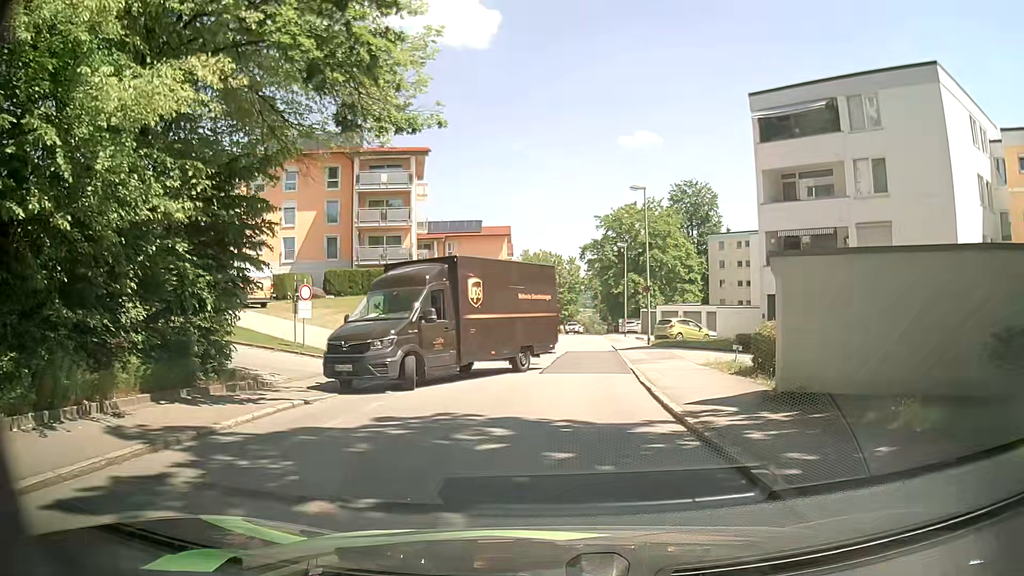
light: Day
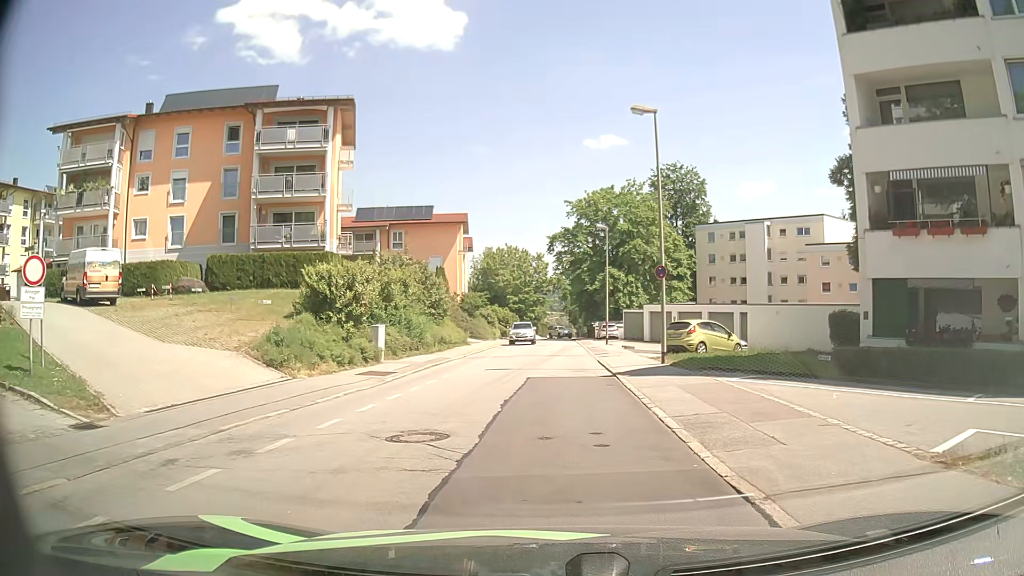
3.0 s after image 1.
(+0.4, +13.4) m; +2°
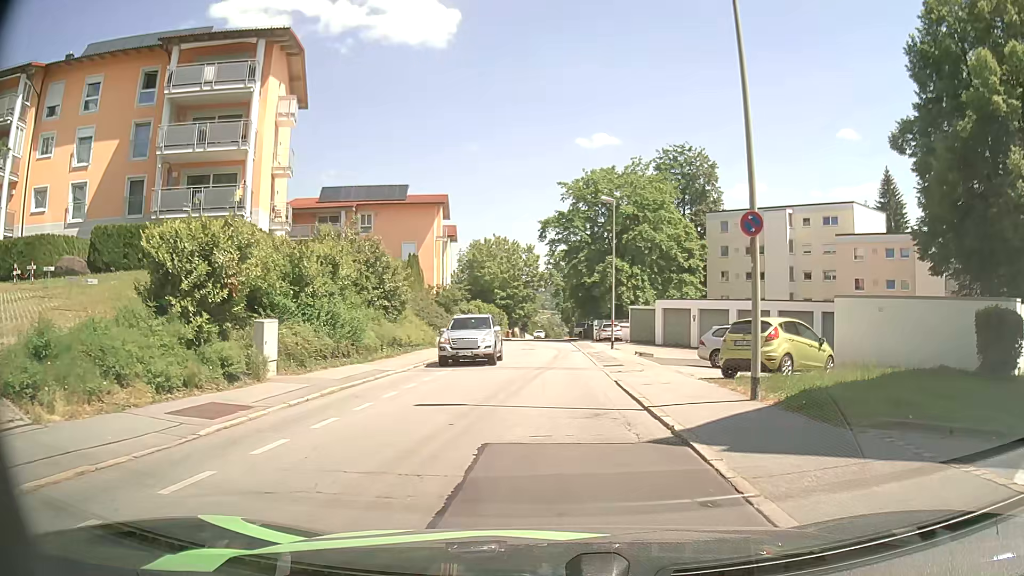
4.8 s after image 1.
(+0.1, +10.2) m; +1°
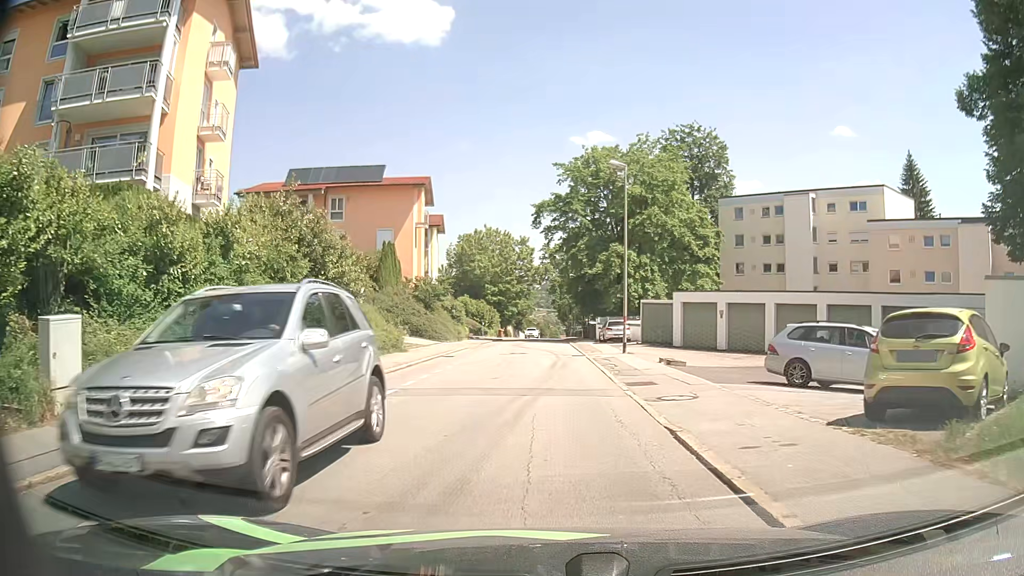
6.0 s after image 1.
(0.0, +7.9) m; +1°
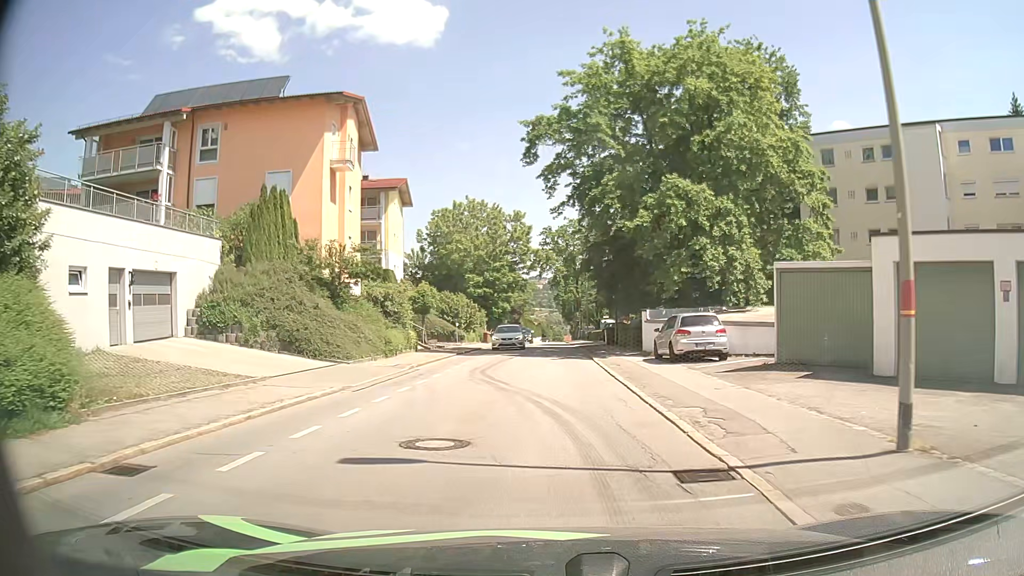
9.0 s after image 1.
(-0.4, +23.3) m; -2°
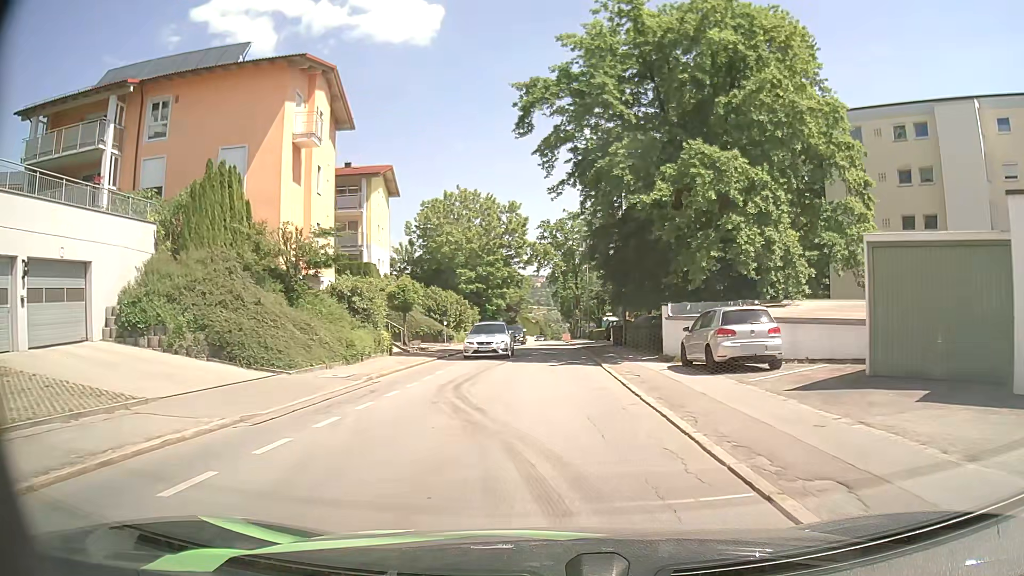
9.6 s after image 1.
(+0.1, +5.1) m; +1°
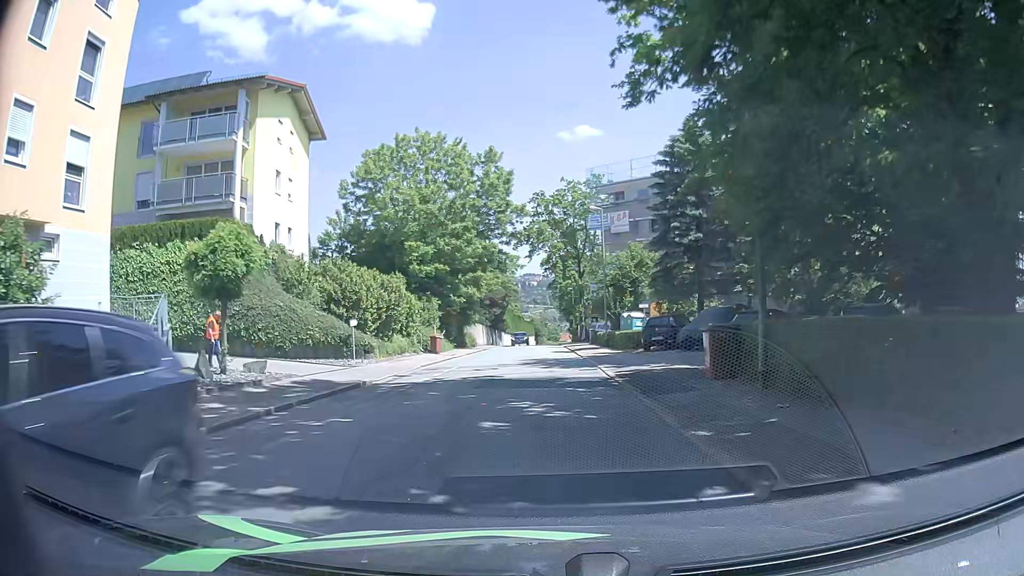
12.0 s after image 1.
(0.0, +21.6) m; 0°
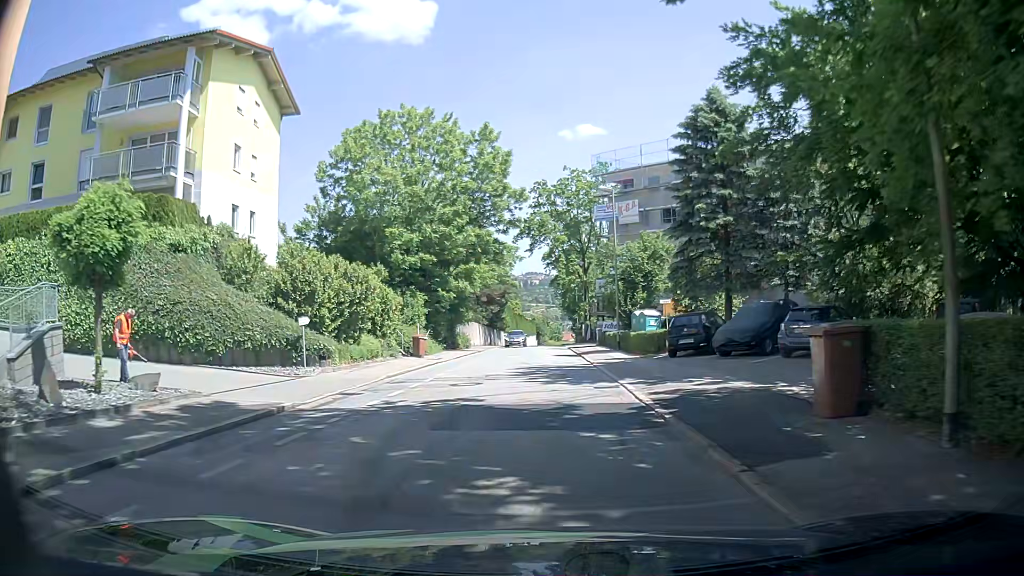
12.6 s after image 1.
(0.0, +5.6) m; +1°
(0, +10) (0, +20) (-1, +30) (-1, +40) (-1, +50) (-1, +60) (-2, +70) (-2, +80) (-2, +90) (-1, +100) m
